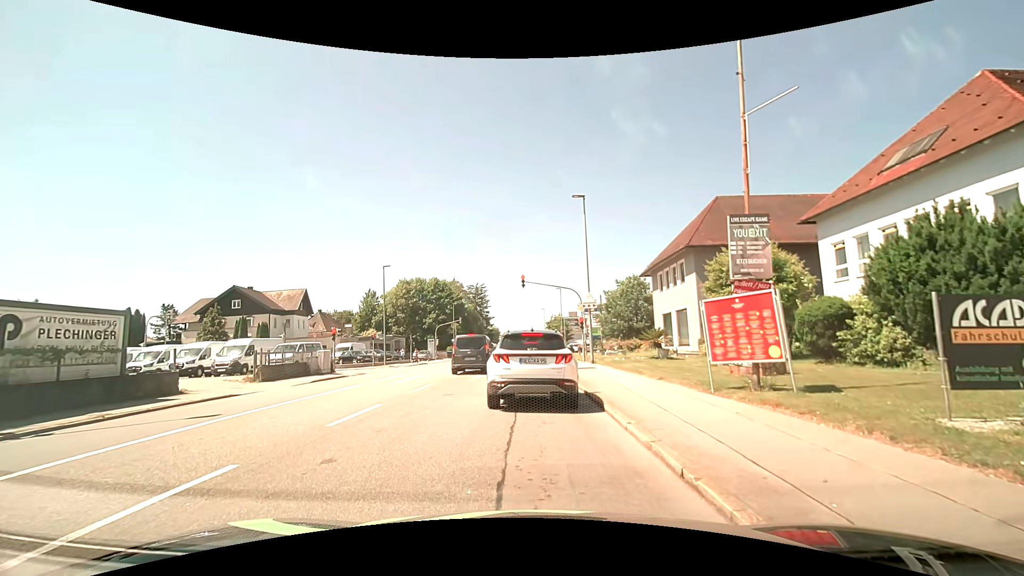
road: tertiary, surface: asphalt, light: Day
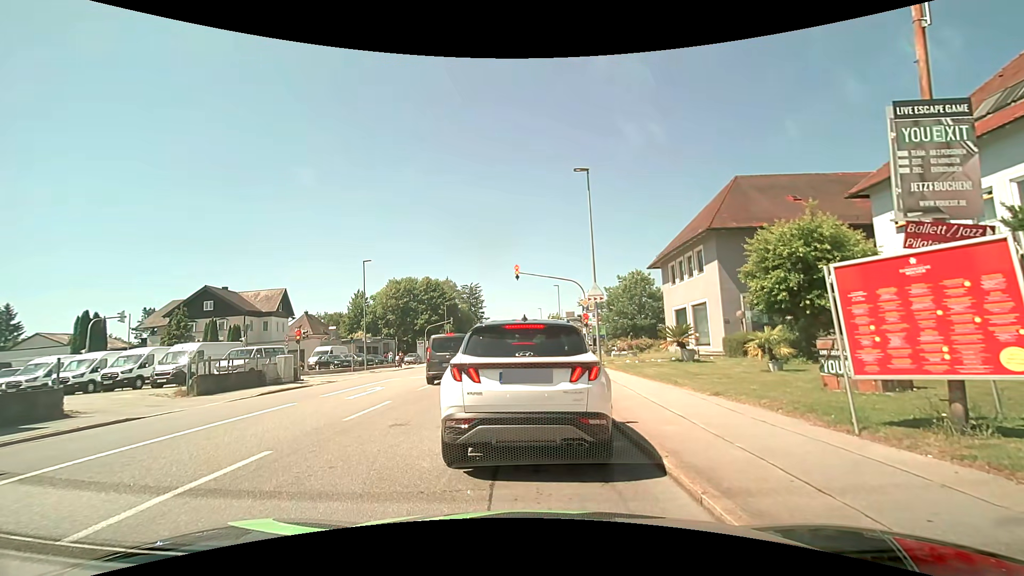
(+0.1, +4.6) m; +2°
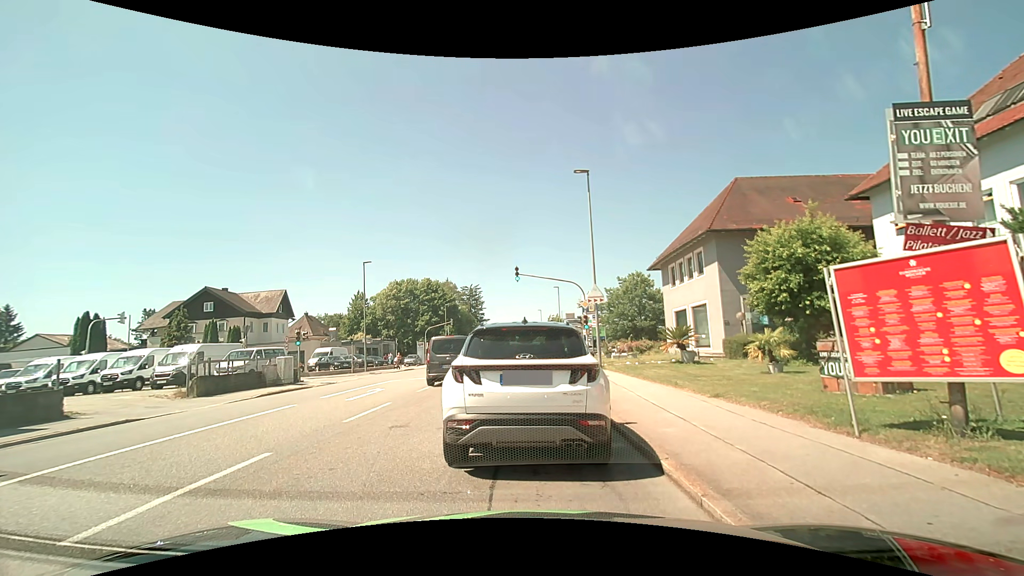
(0.0, +0.1) m; 0°
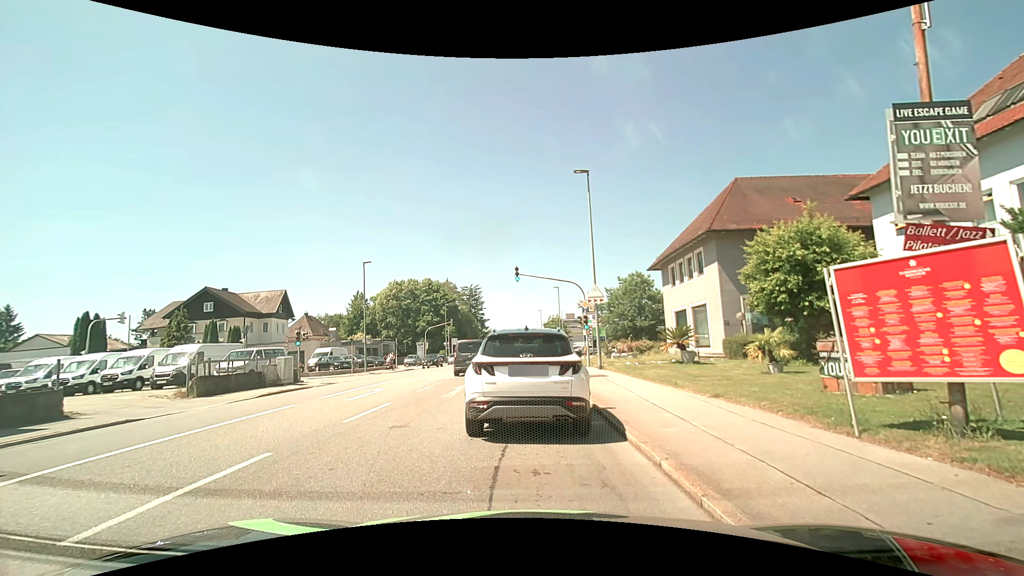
(0.0, 0.0) m; 0°
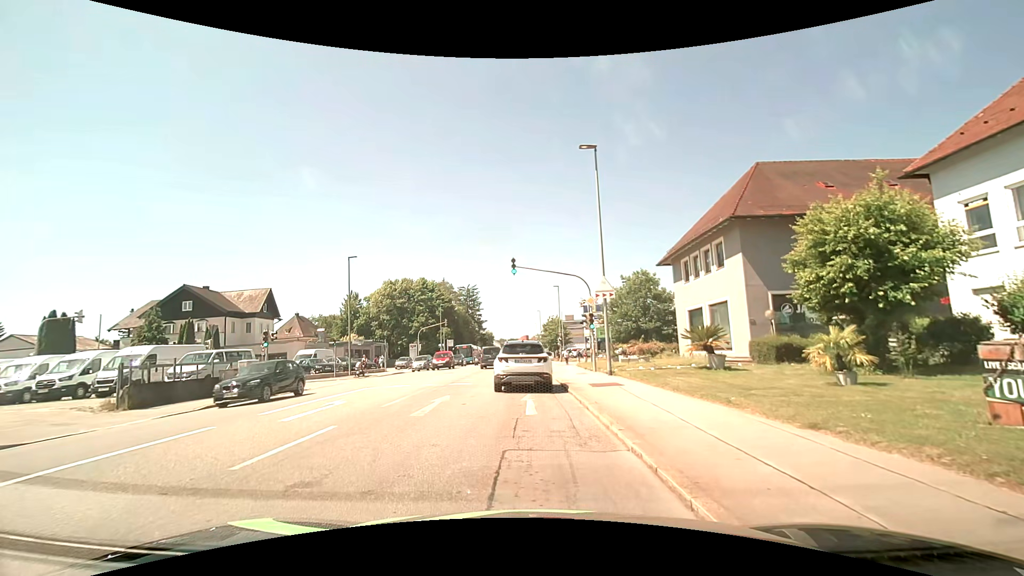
(-0.1, +3.9) m; 0°
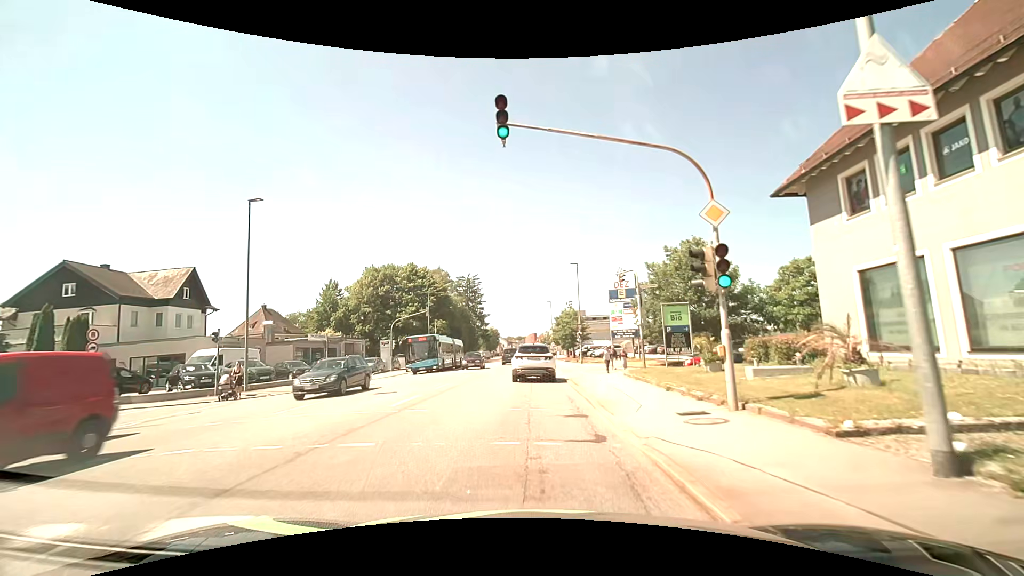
(-0.6, +17.3) m; -2°
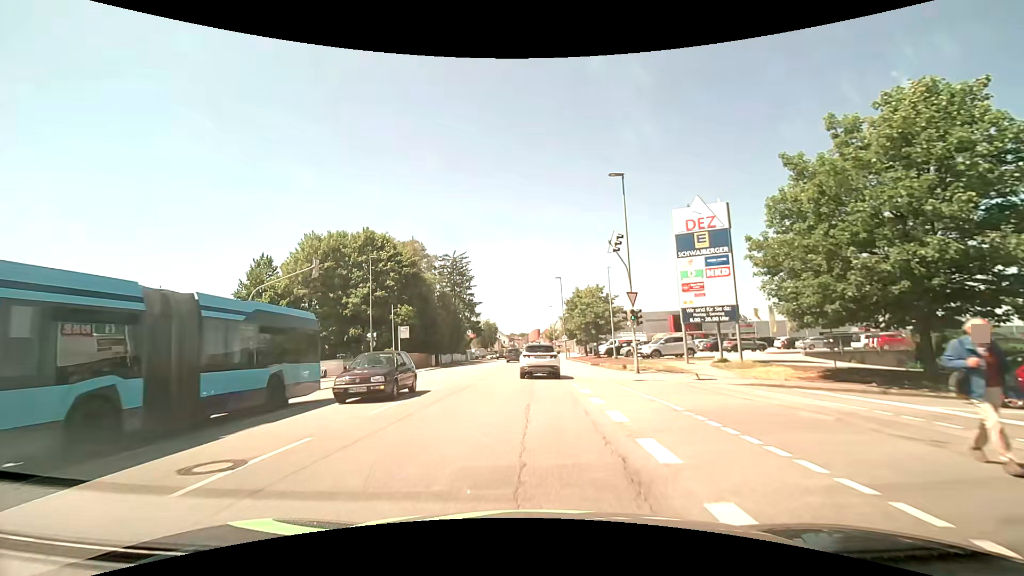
(-0.2, +26.0) m; -1°
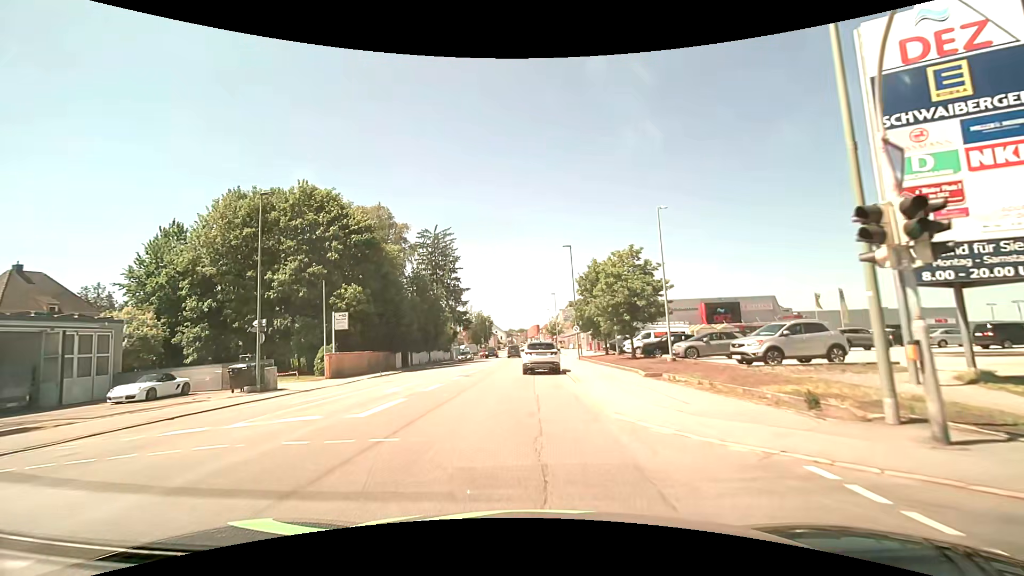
(+0.1, +17.9) m; 0°
(0, +10) (0, +20) (0, +30) (0, +40) (0, +50) (0, +60) (0, +70) (0, +80) (0, +90) (+1, +100) m
